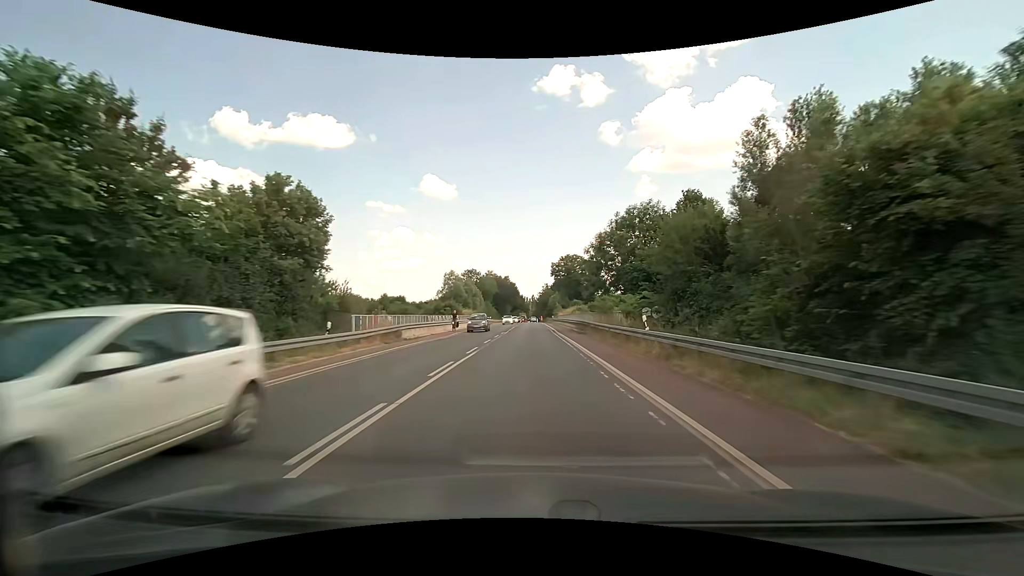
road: secondary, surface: asphalt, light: Day
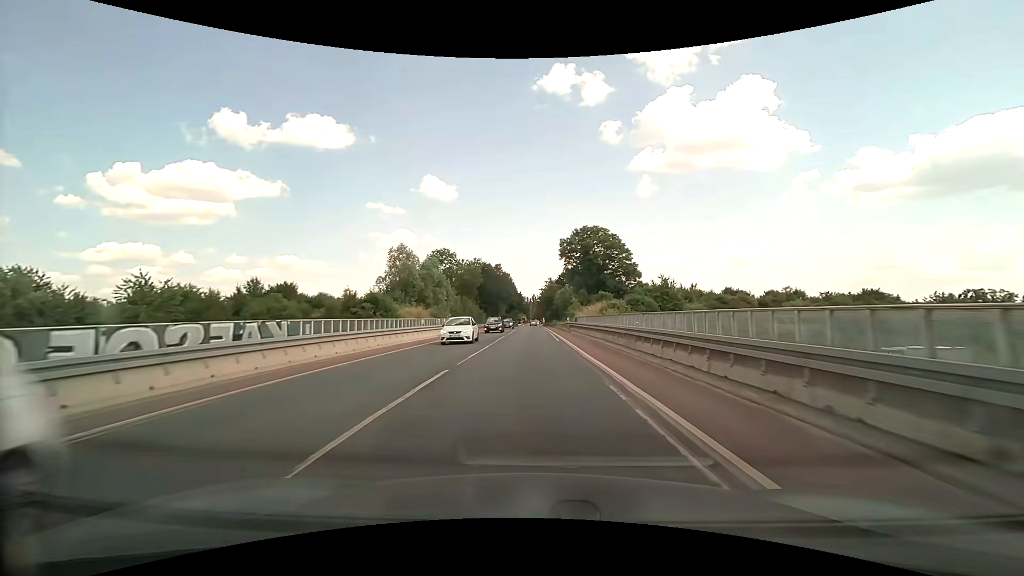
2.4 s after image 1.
(+0.1, +43.4) m; 0°
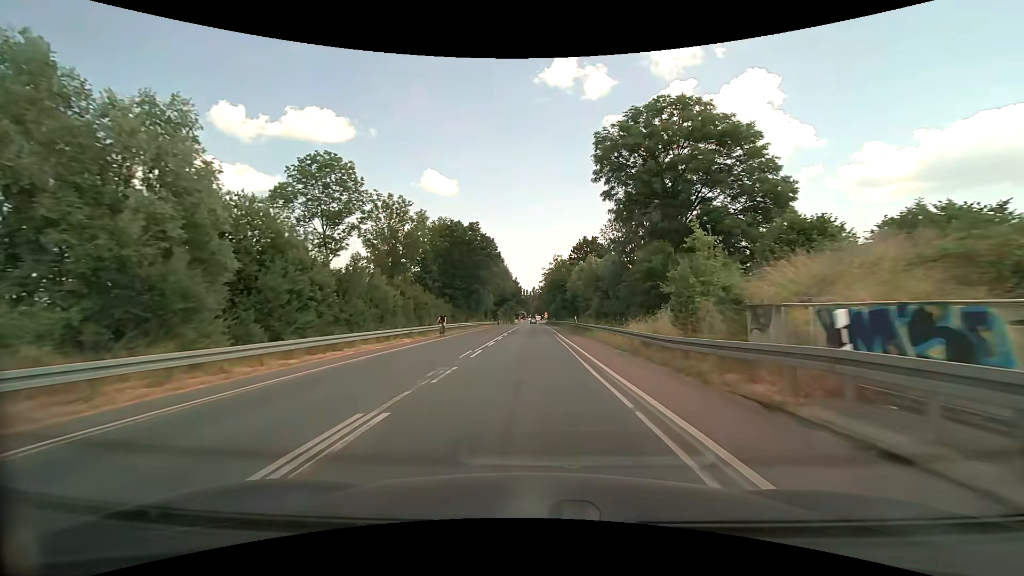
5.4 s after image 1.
(-0.1, +51.6) m; 0°
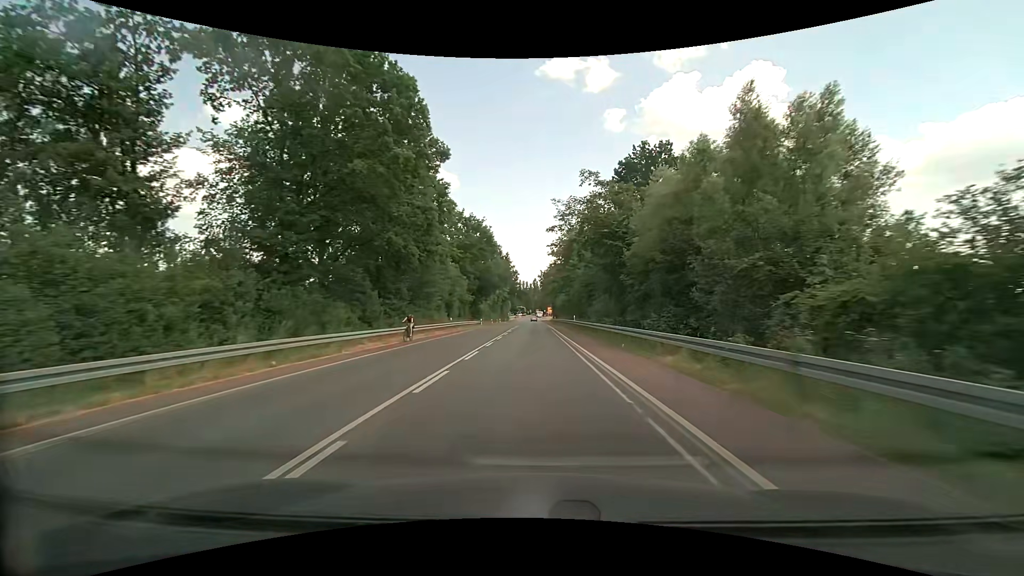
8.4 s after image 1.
(-0.2, +50.9) m; 0°
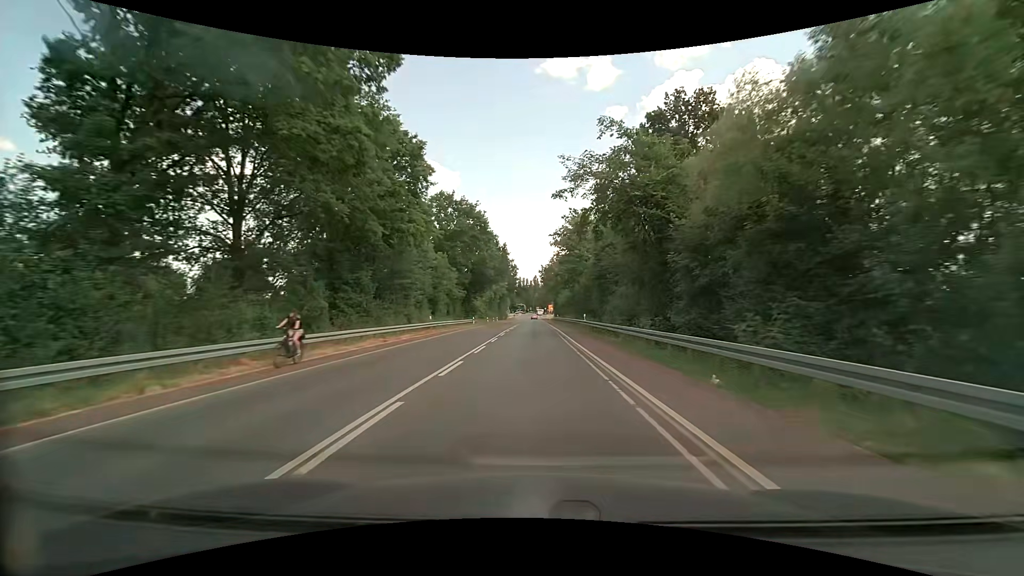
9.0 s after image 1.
(0.0, +10.3) m; 0°
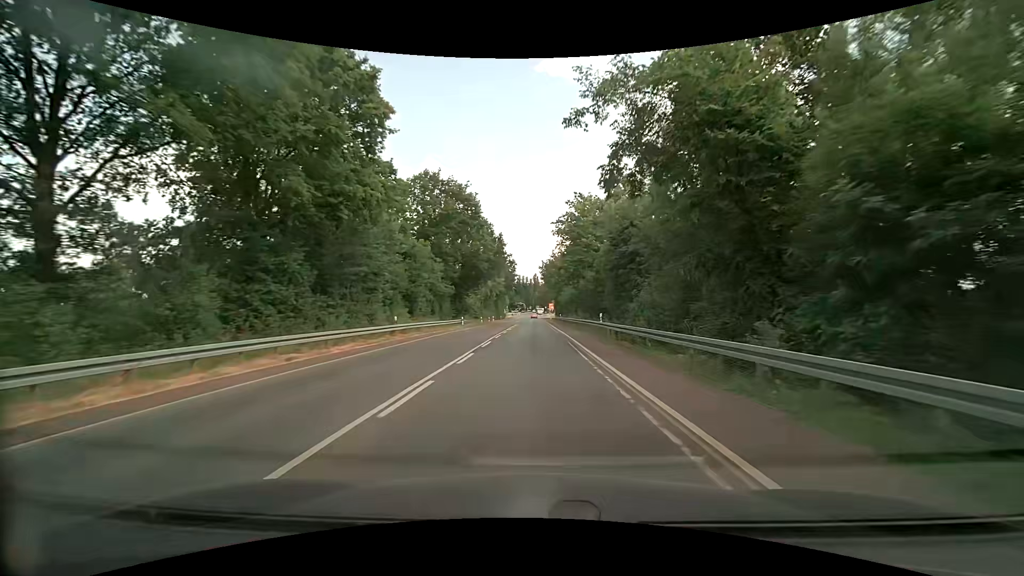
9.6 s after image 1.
(+0.1, +10.2) m; 0°
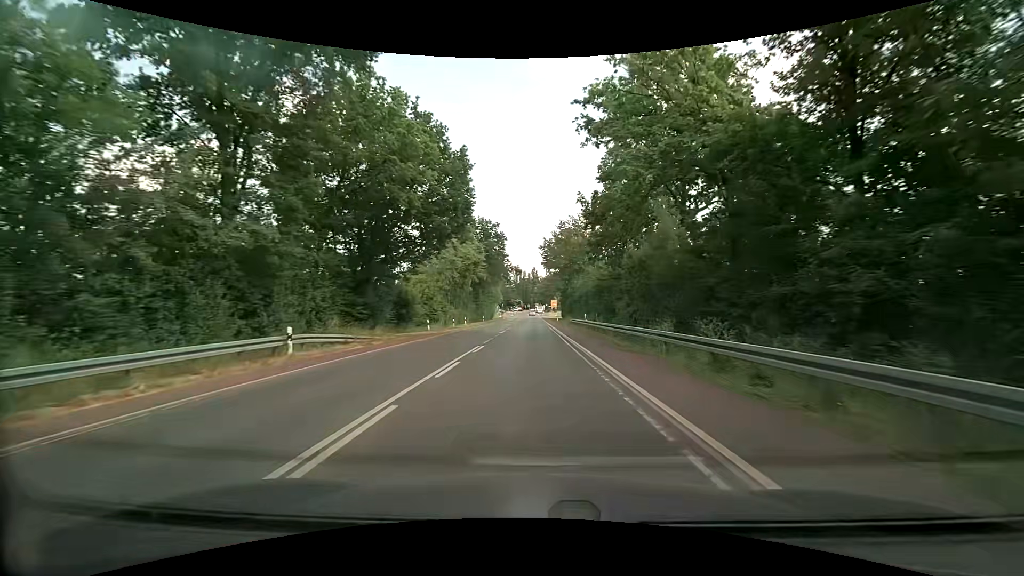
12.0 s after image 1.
(-0.1, +40.1) m; 0°
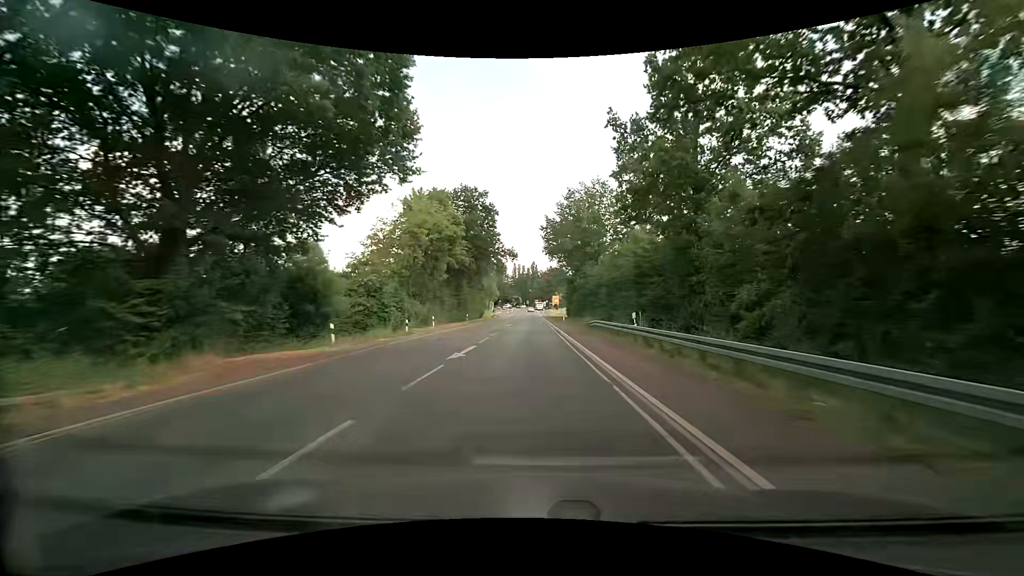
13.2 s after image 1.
(0.0, +19.4) m; 0°
(0, +10) (0, +20) (0, +30) (0, +40) (0, +50) (0, +60) (0, +70) (0, +80) (0, +90) (0, +100) m
